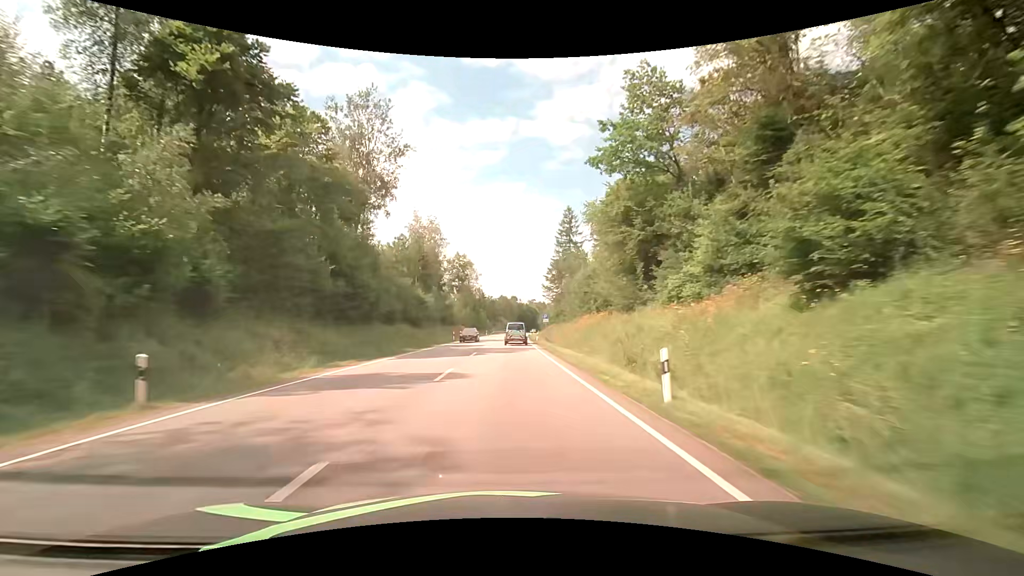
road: primary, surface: asphalt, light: Day
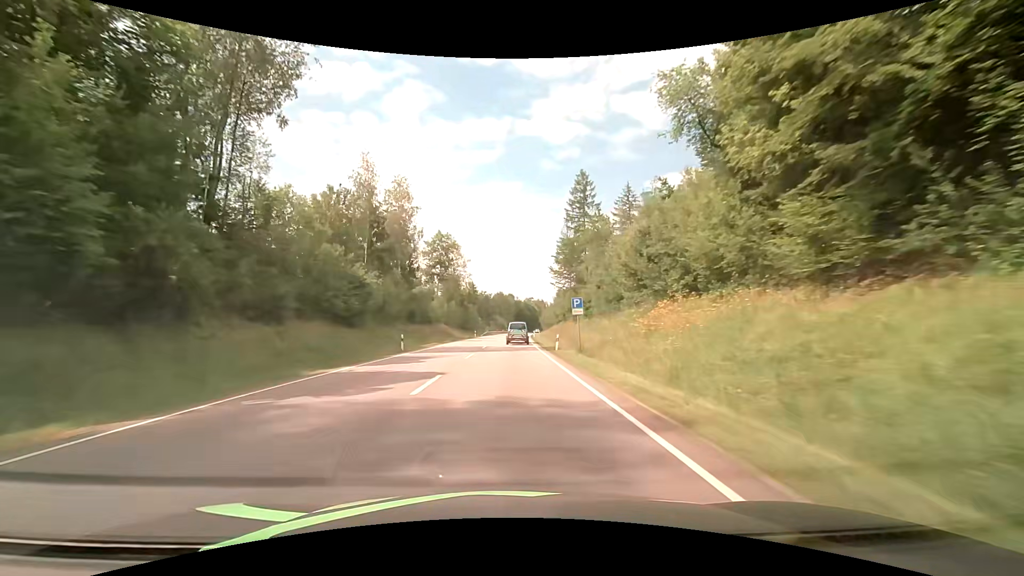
(+0.2, +26.8) m; 0°
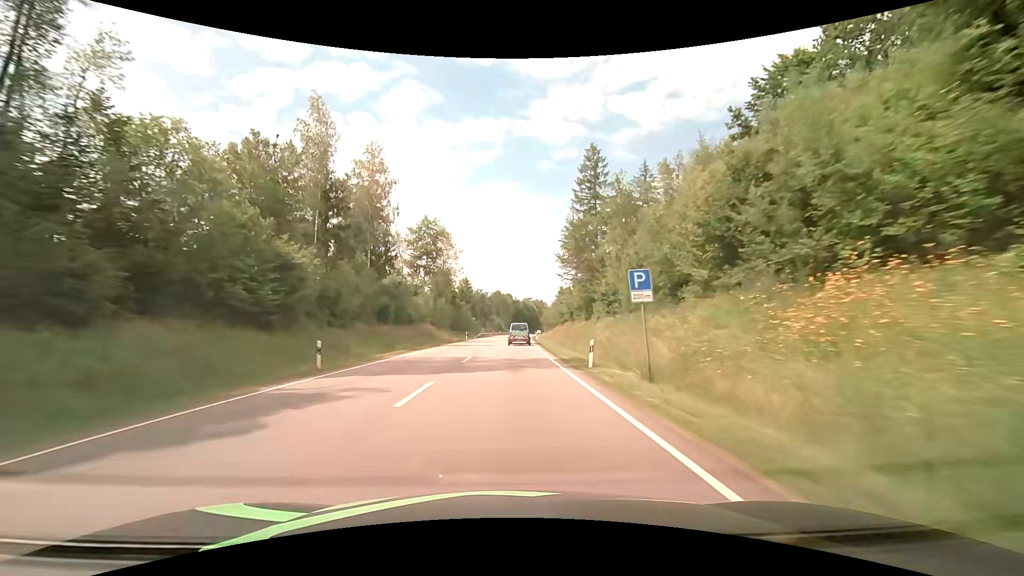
(0.0, +13.5) m; +1°
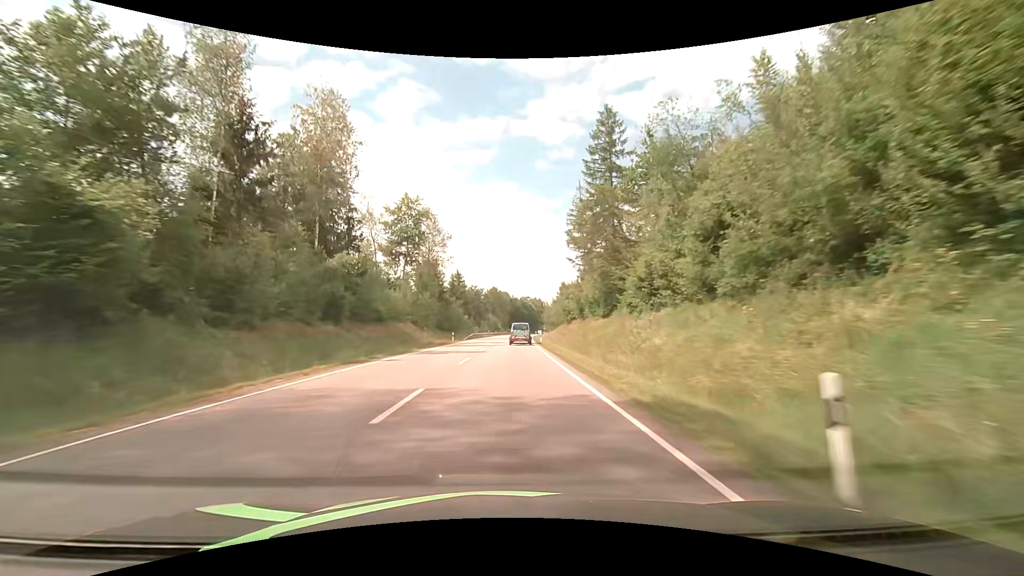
(0.0, +13.5) m; 0°
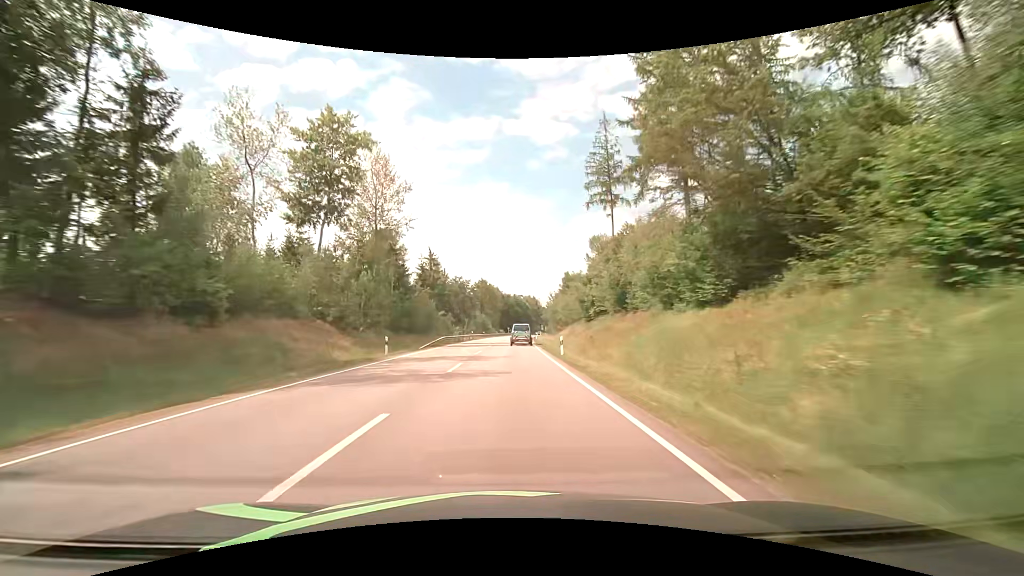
(0.0, +27.2) m; +1°
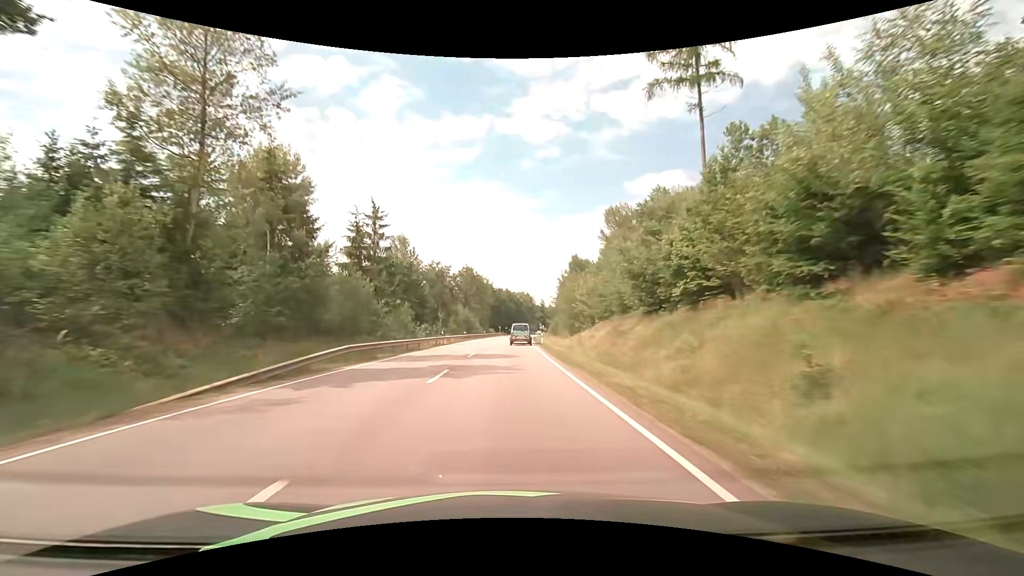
(+0.2, +27.4) m; +1°
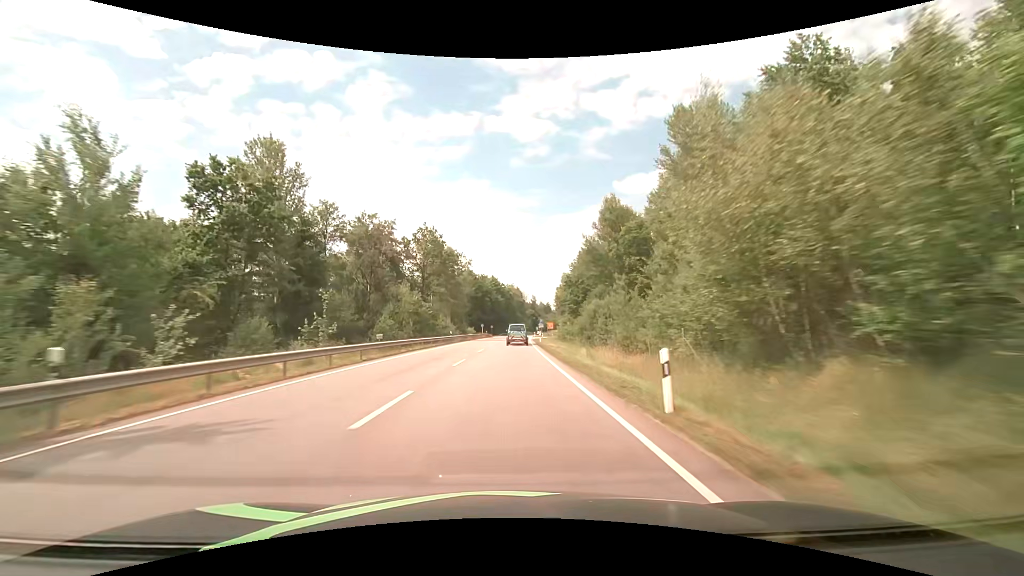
(+0.4, +41.6) m; +1°
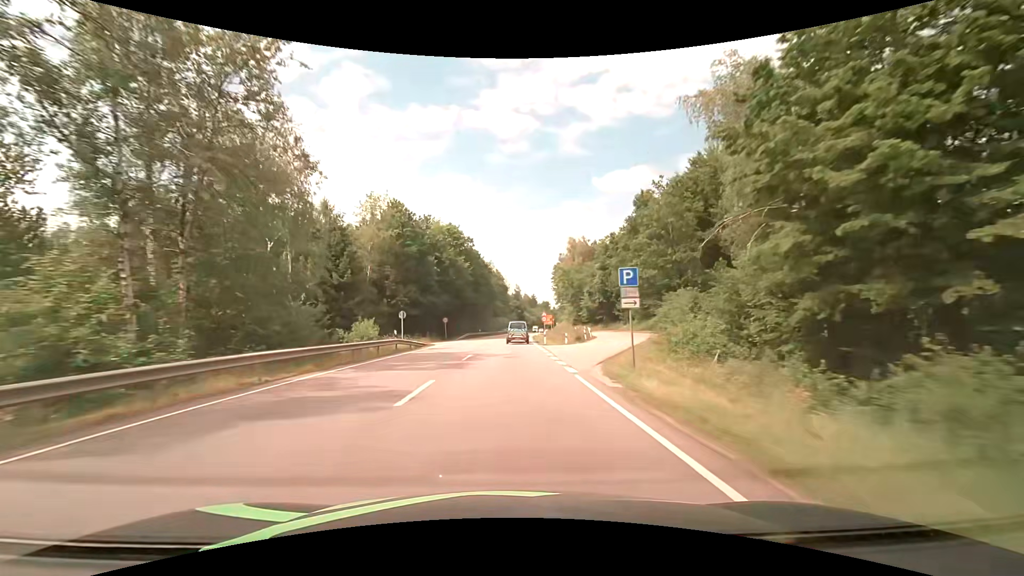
(+1.3, +70.0) m; +2°
(0, +10) (0, +20) (0, +30) (0, +40) (+1, +50) (+1, +60) (+1, +70) (+2, +80) (+2, +90) (+3, +100) m
